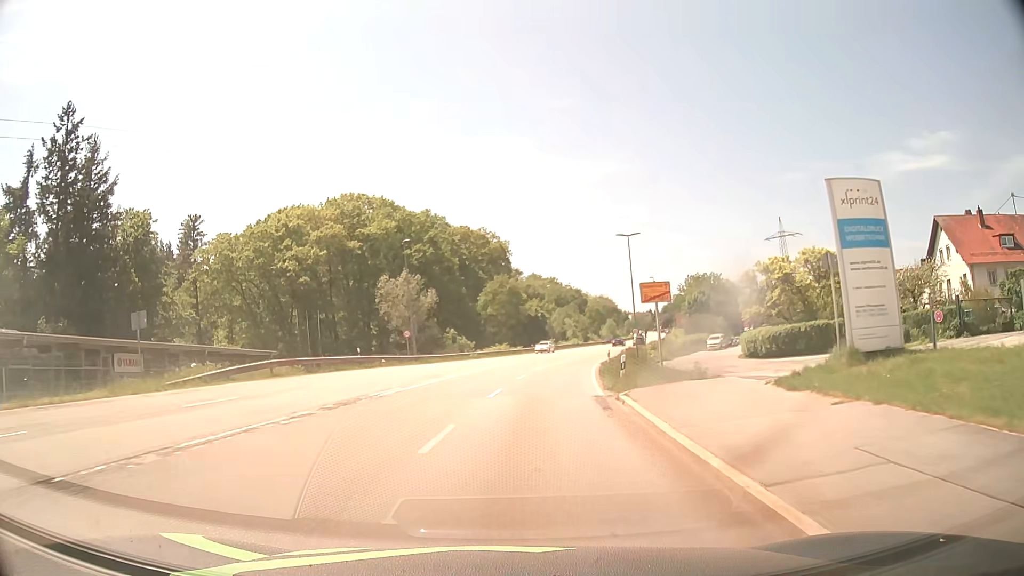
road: secondary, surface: asphalt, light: Day
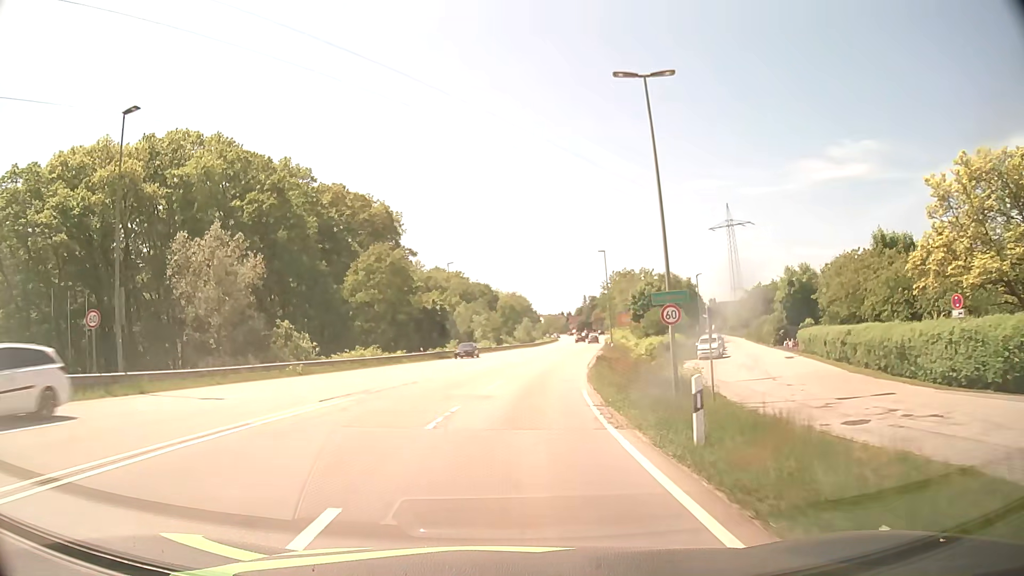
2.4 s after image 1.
(+2.4, +33.3) m; +8°
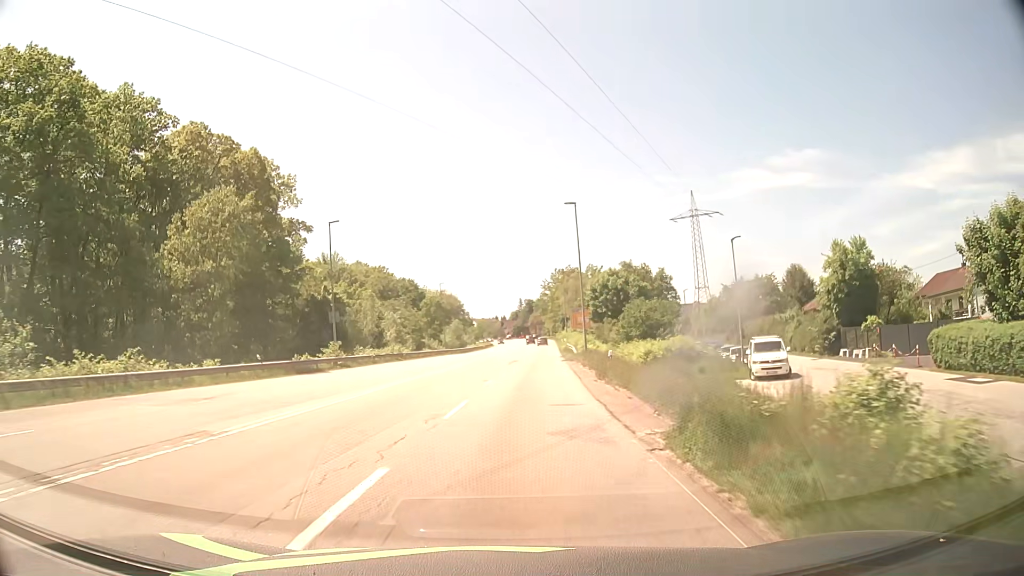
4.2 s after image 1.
(+1.4, +26.3) m; +6°
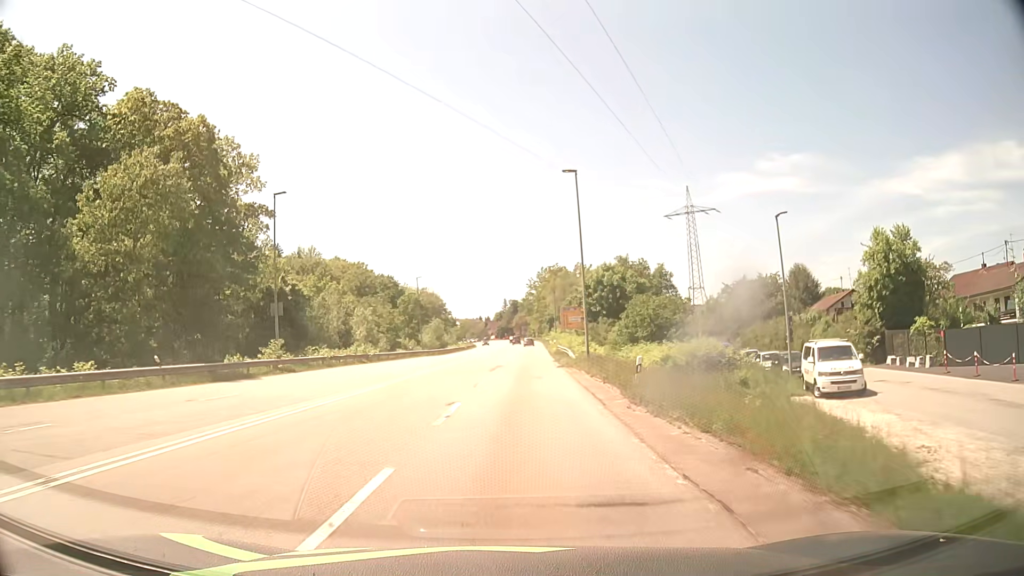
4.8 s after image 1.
(+0.1, +8.9) m; +1°
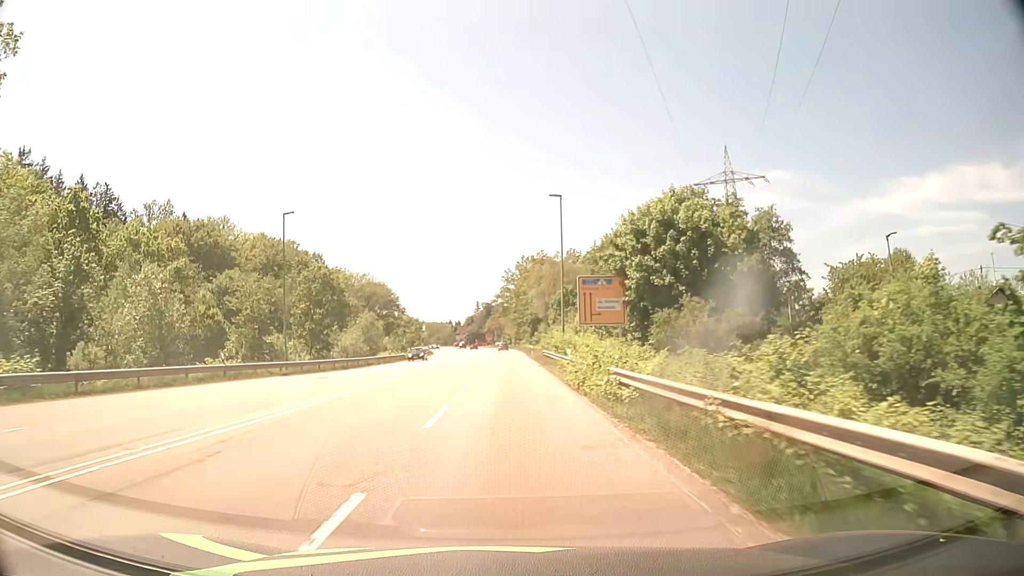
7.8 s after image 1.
(+1.4, +44.9) m; +2°
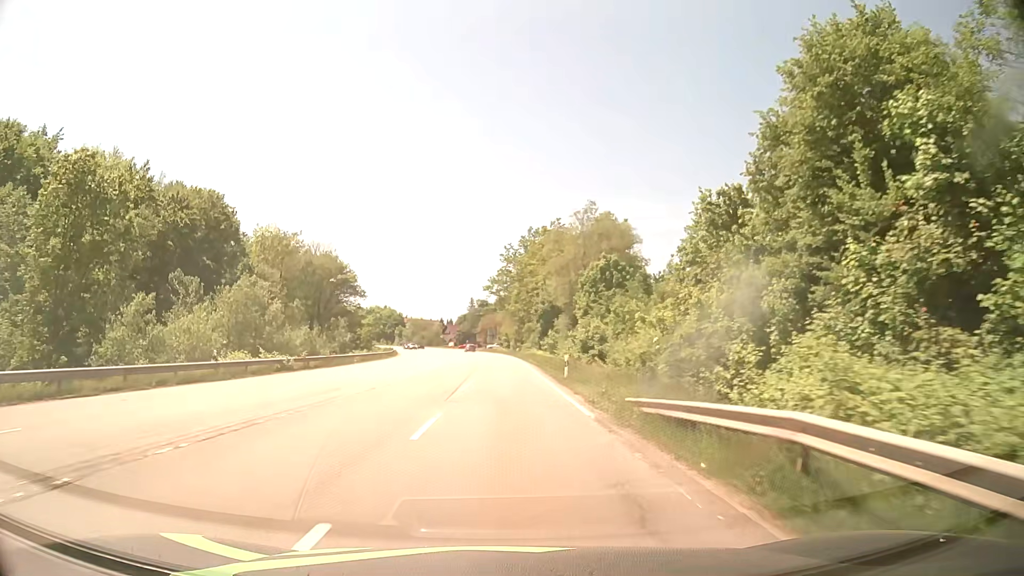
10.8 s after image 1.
(+0.1, +45.2) m; 0°
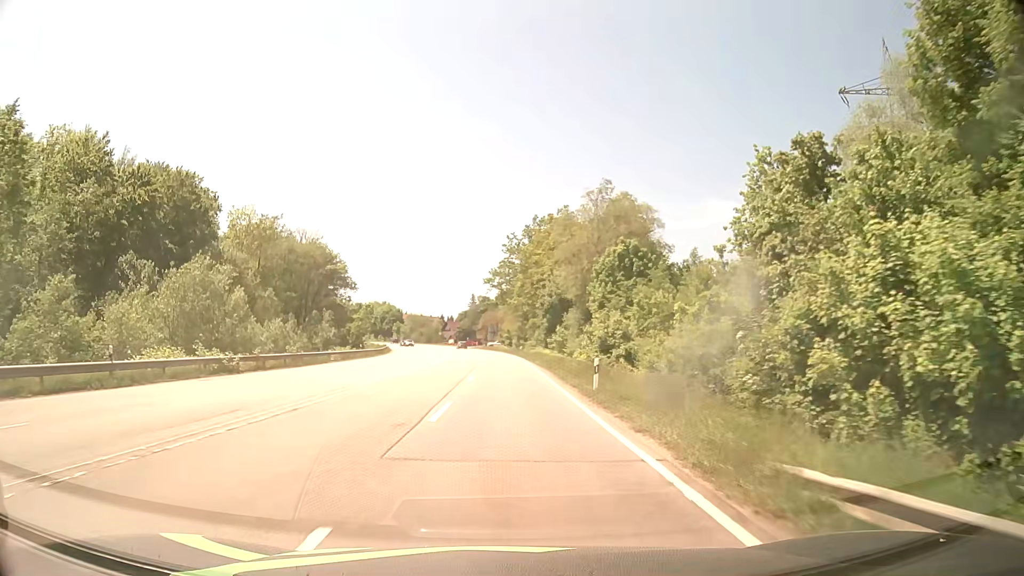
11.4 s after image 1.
(0.0, +9.1) m; 0°
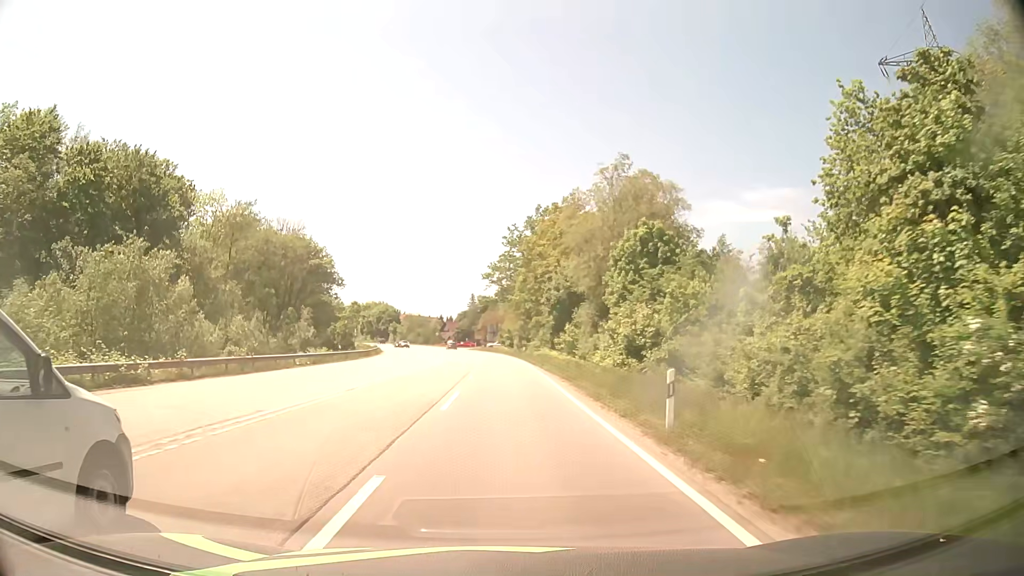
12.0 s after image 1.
(0.0, +9.1) m; 0°
(0, +10) (0, +20) (0, +30) (-1, +40) (-1, +50) (-1, +60) (-2, +70) (-3, +80) (-4, +90) (-5, +100) m
